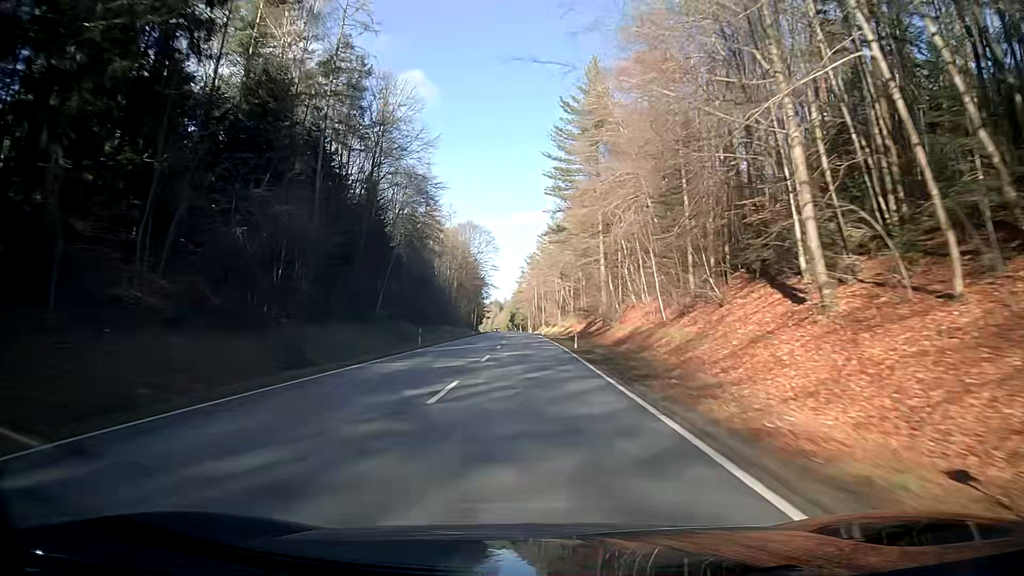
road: secondary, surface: asphalt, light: Day
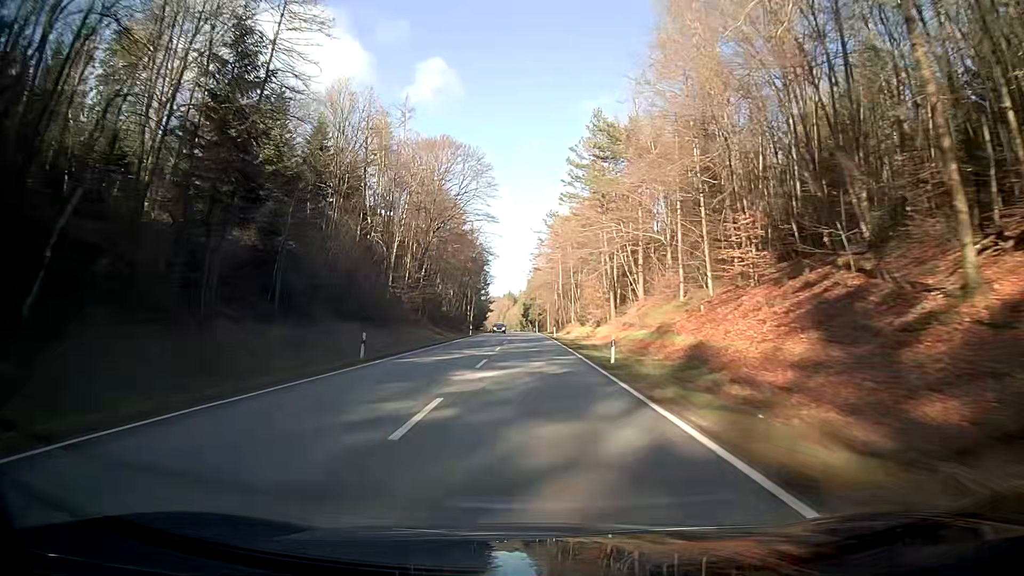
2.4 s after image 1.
(-0.6, +63.5) m; -1°
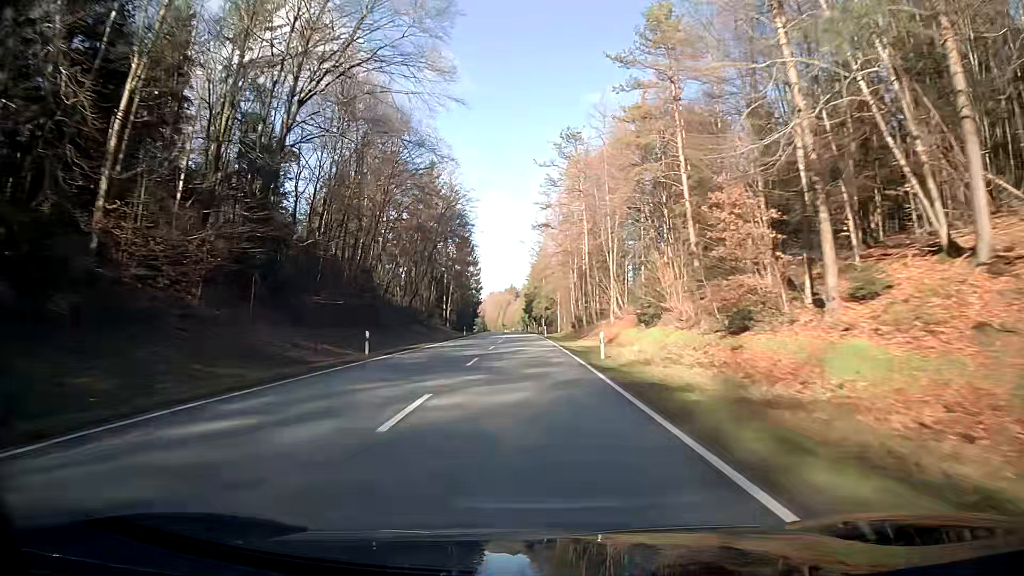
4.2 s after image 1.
(-0.1, +47.6) m; 0°
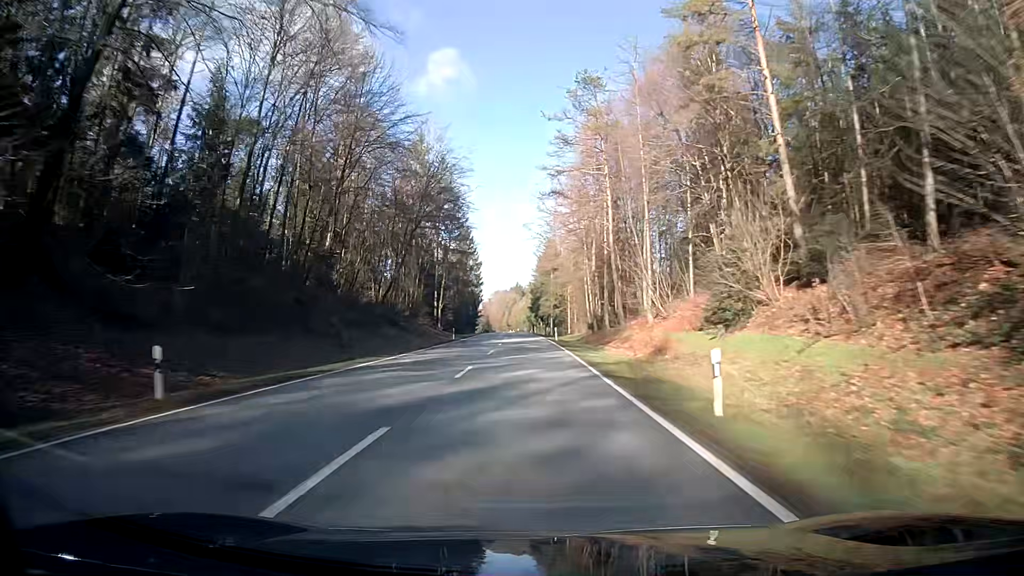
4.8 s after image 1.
(-0.1, +15.9) m; -1°
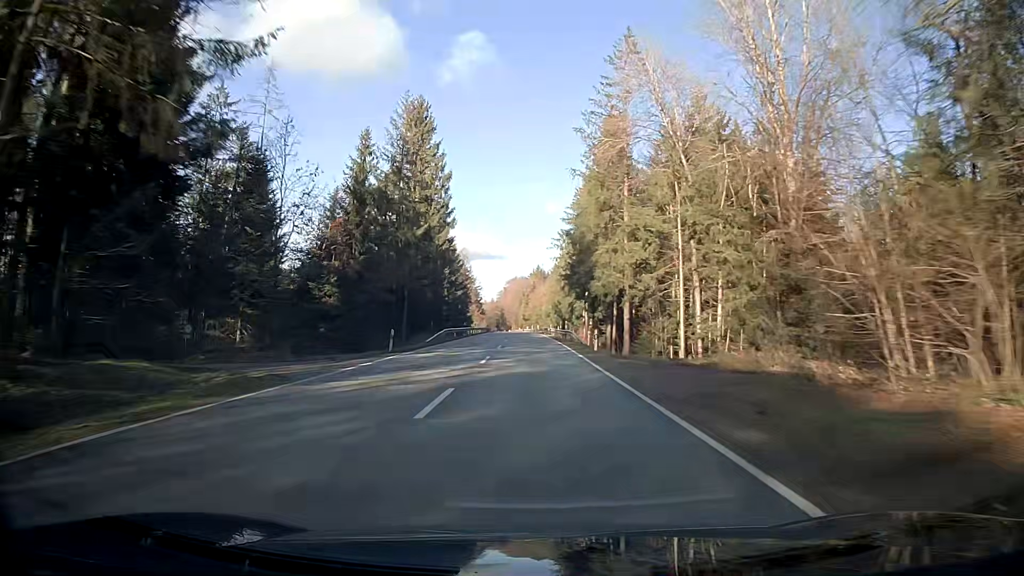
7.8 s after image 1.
(-1.1, +79.3) m; -2°
